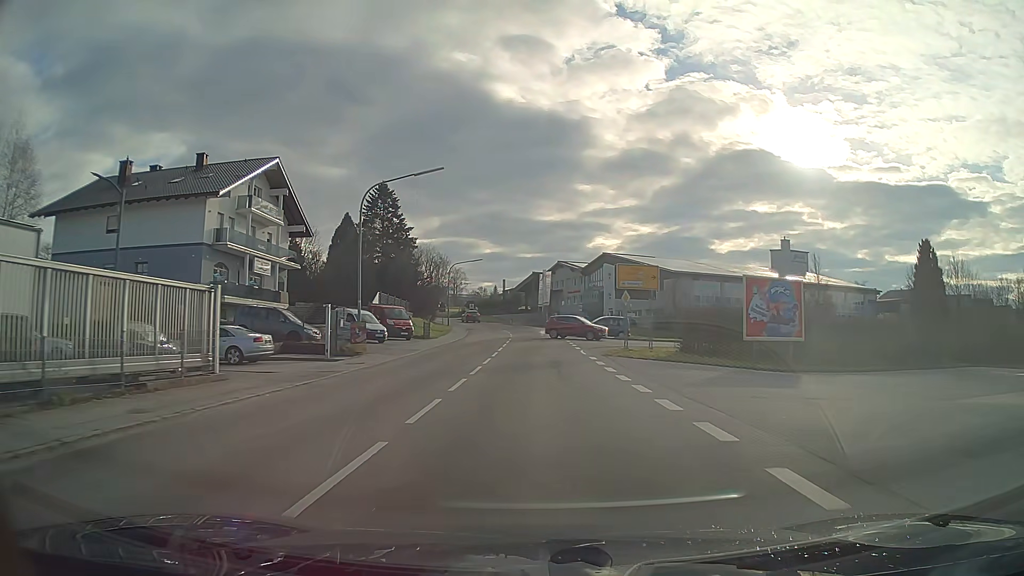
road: tertiary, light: Day
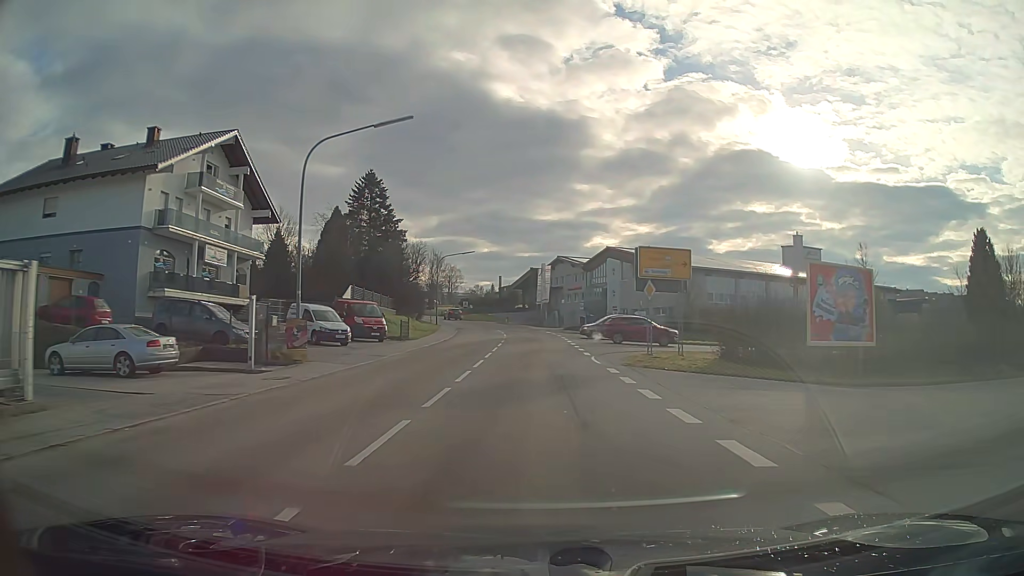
(0.0, +7.4) m; 0°
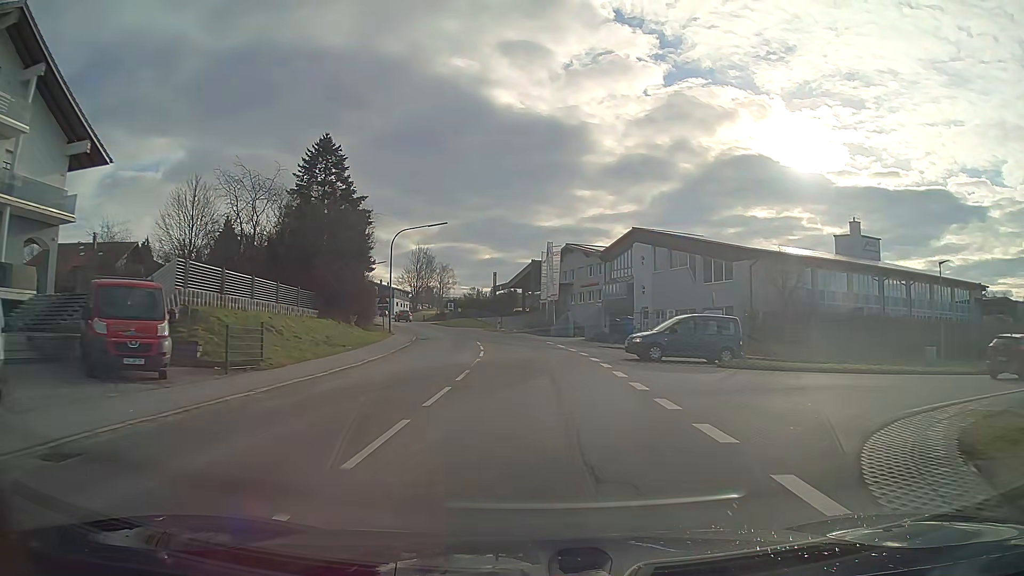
(0.0, +22.9) m; 0°
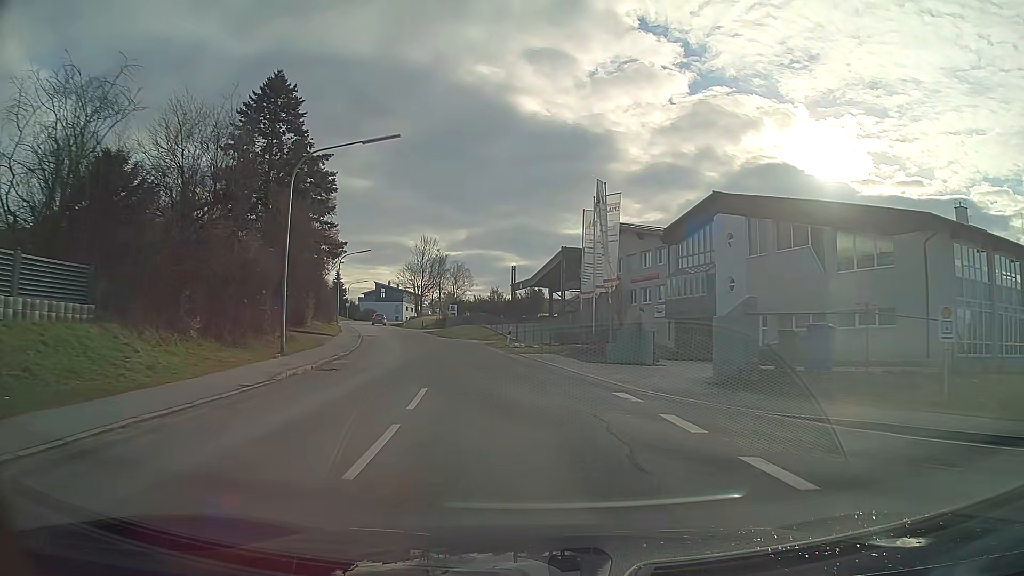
(-0.4, +23.1) m; -3°
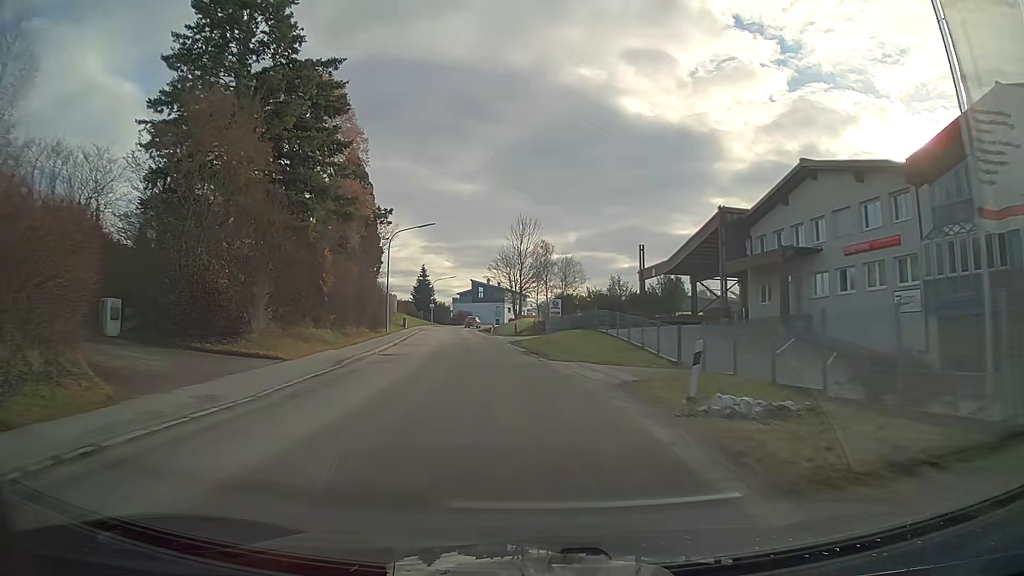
(-1.9, +23.0) m; -9°
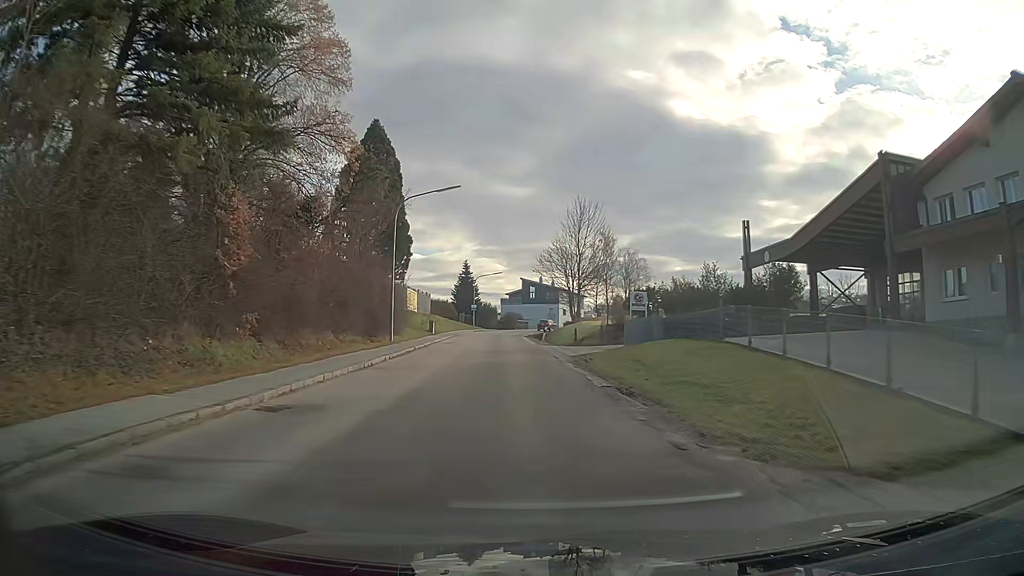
(-0.5, +15.4) m; -4°
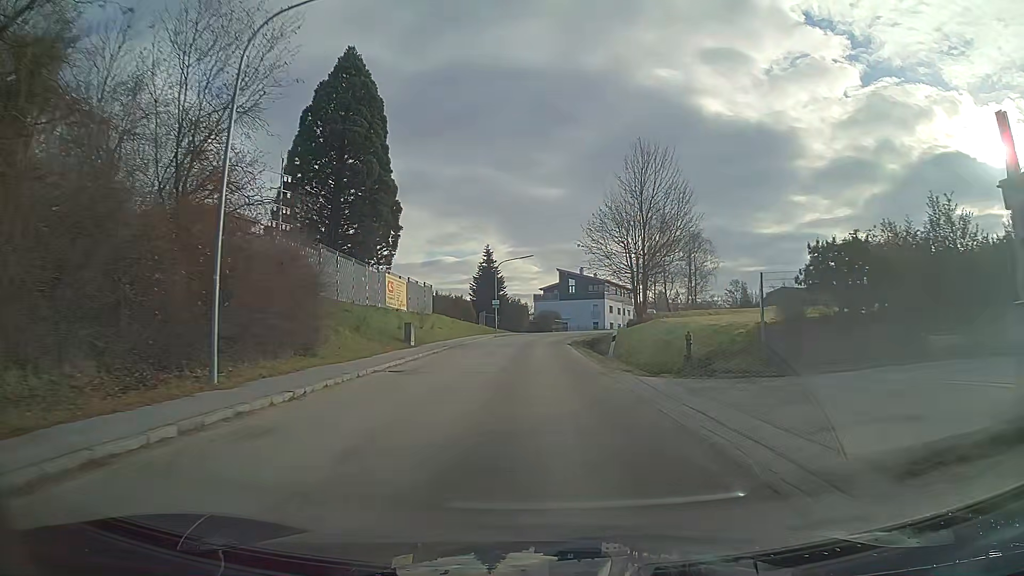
(-0.6, +23.2) m; -3°
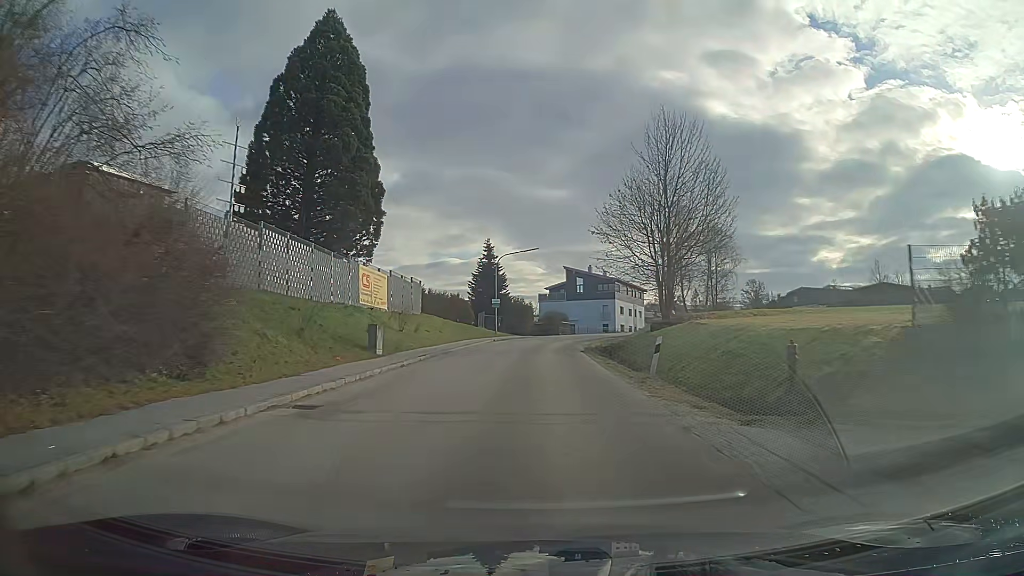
(0.0, +7.7) m; 0°
(0, +10) (0, +20) (0, +30) (+1, +40) (+3, +50) (+5, +60) (+8, +69) (+13, +78) (+17, +87) (+22, +96) m
